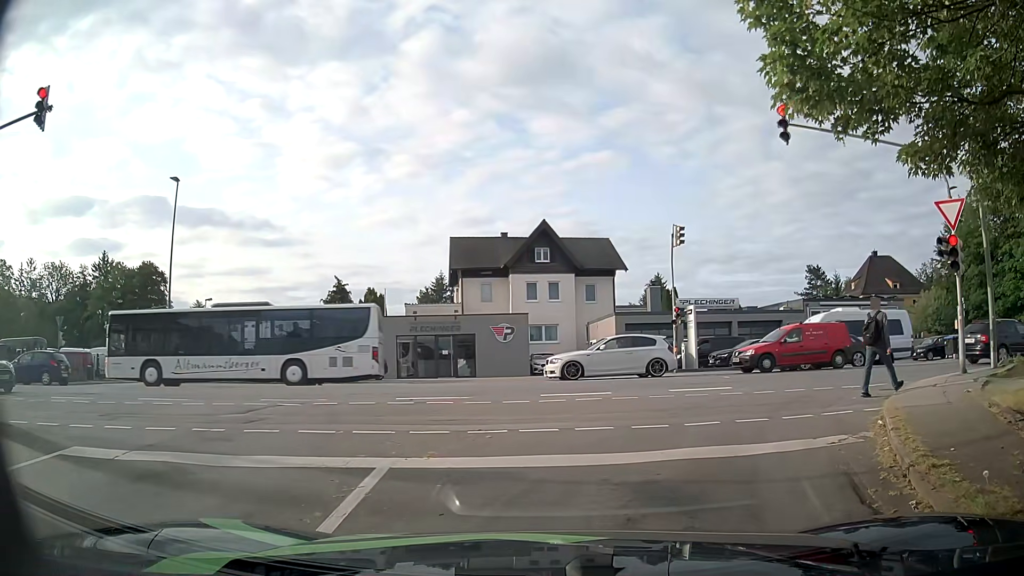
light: Day
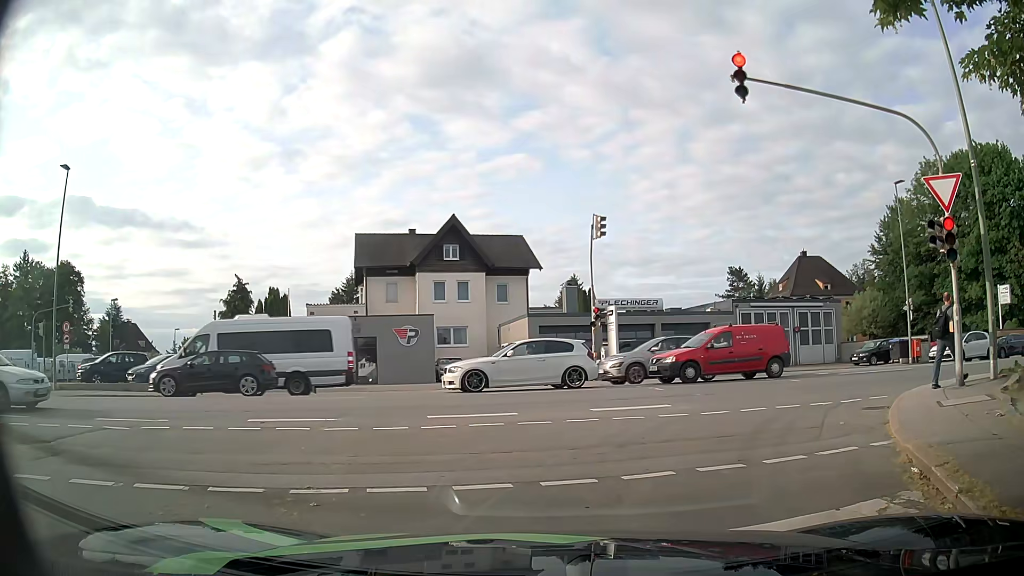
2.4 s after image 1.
(+0.2, +3.1) m; +7°
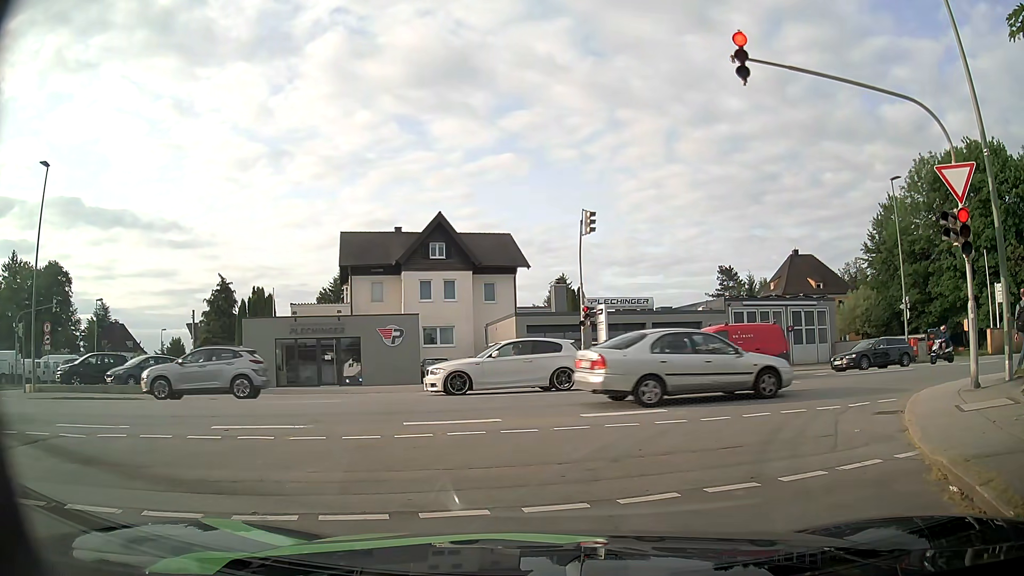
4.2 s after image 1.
(0.0, +0.9) m; 0°
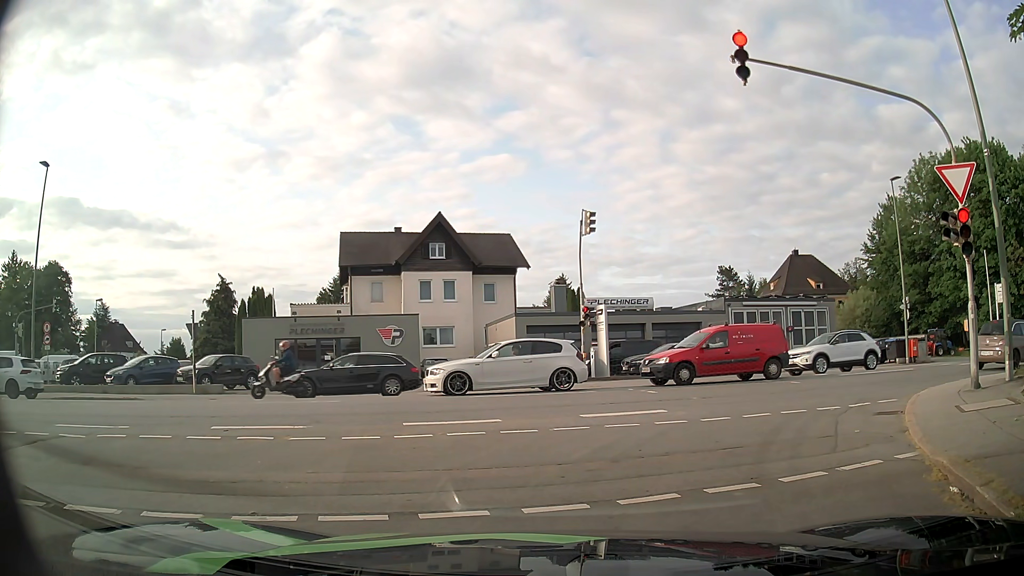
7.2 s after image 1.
(0.0, +0.1) m; 0°
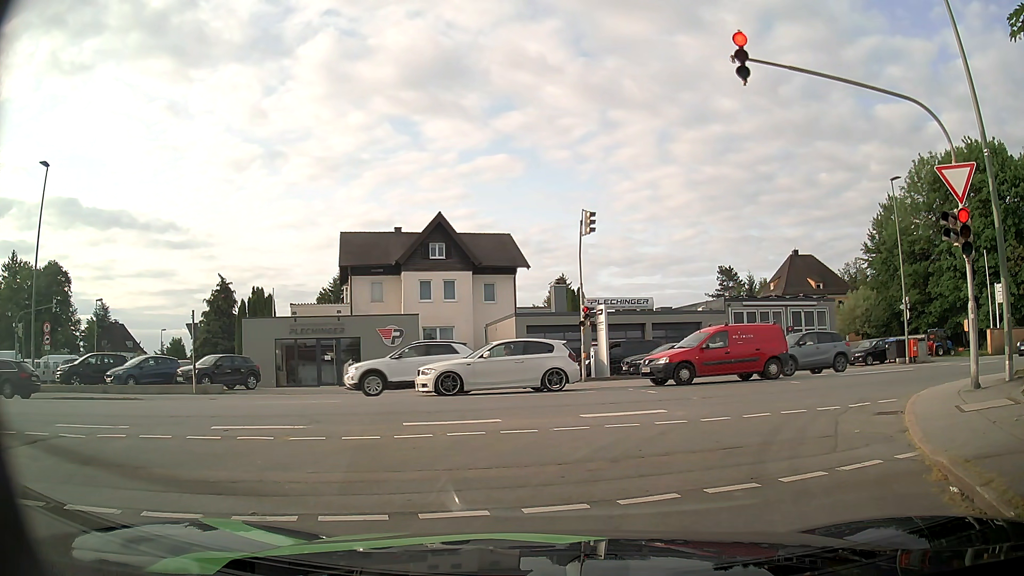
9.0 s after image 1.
(0.0, 0.0) m; 0°
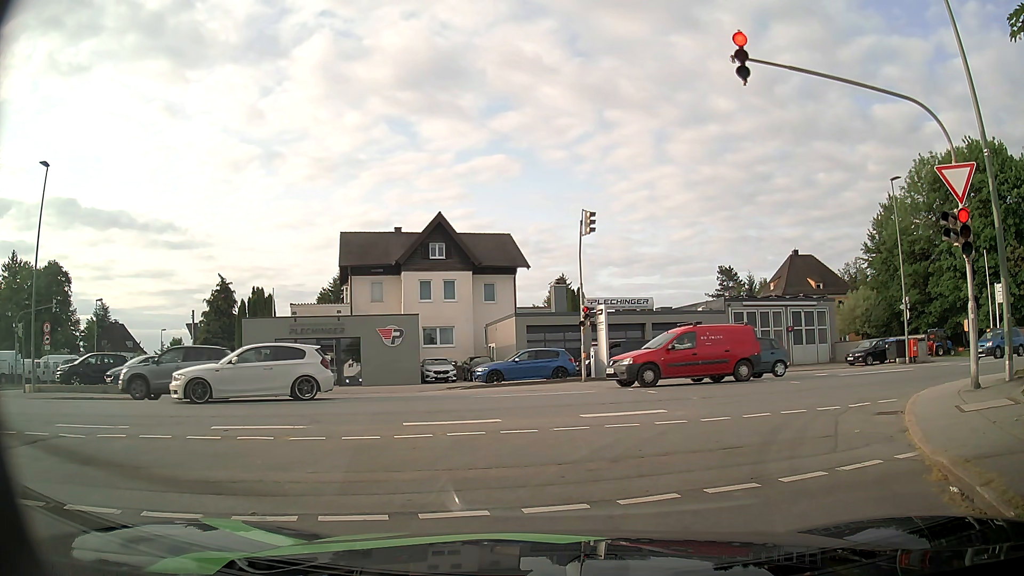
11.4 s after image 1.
(0.0, 0.0) m; 0°
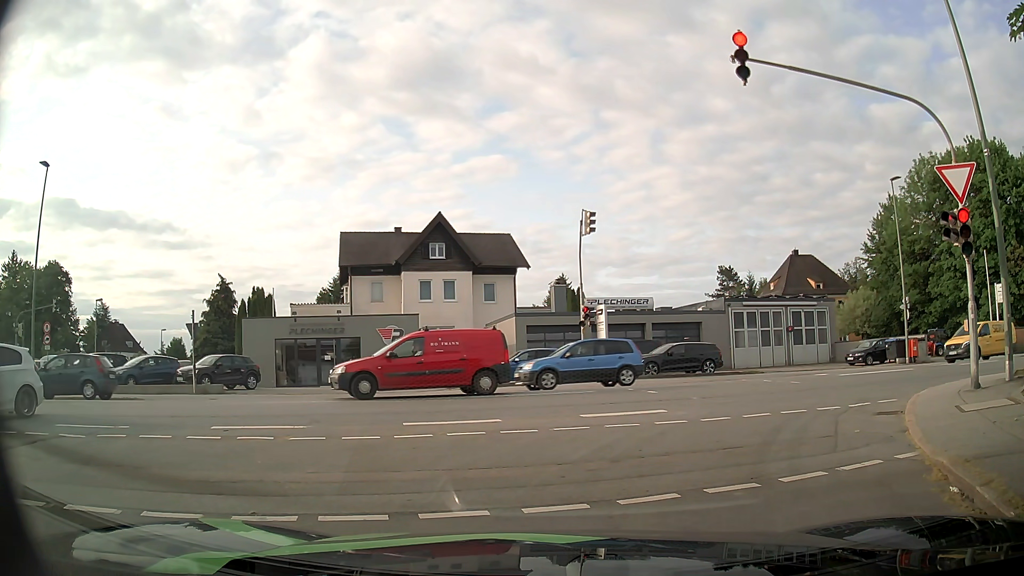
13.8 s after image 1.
(0.0, 0.0) m; 0°
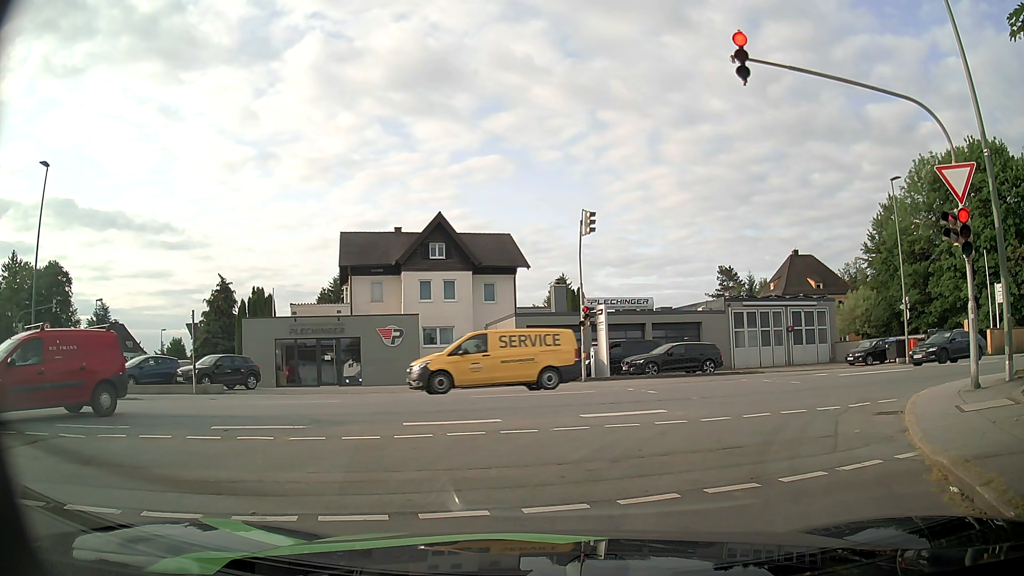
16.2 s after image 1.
(0.0, 0.0) m; 0°
(+1, +10) (+8, +17) (+17, +21) (+27, +23) (+37, +25) (+47, +27) (+56, +30) (+66, +32) (+76, +35) (+85, +37) m
